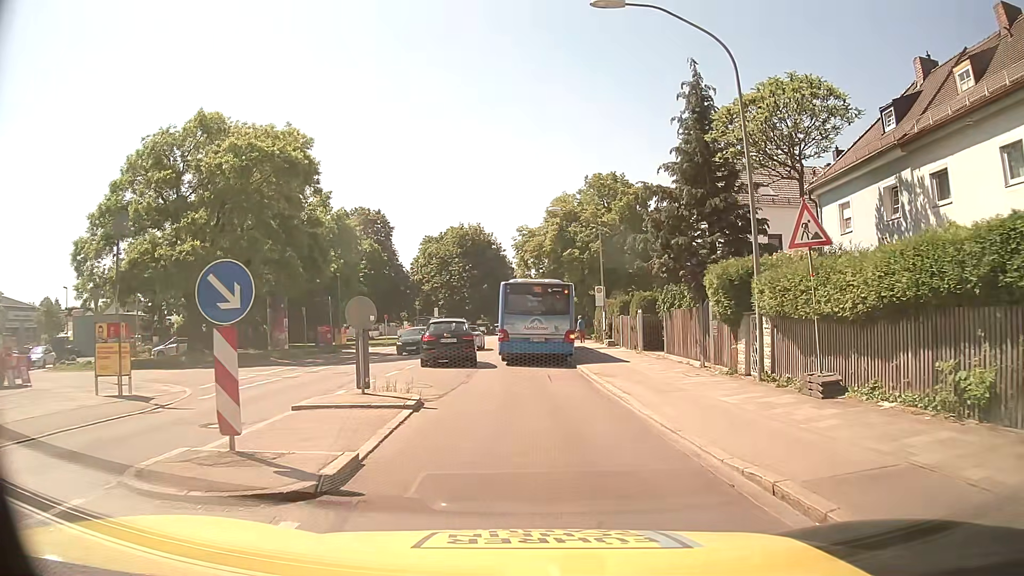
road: secondary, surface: asphalt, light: Day
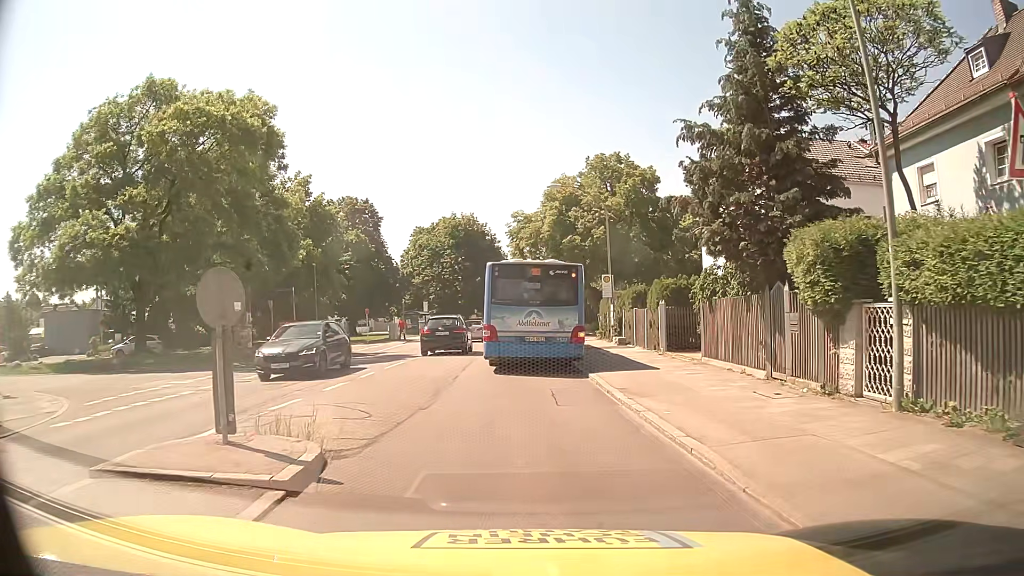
(+0.1, +5.6) m; 0°
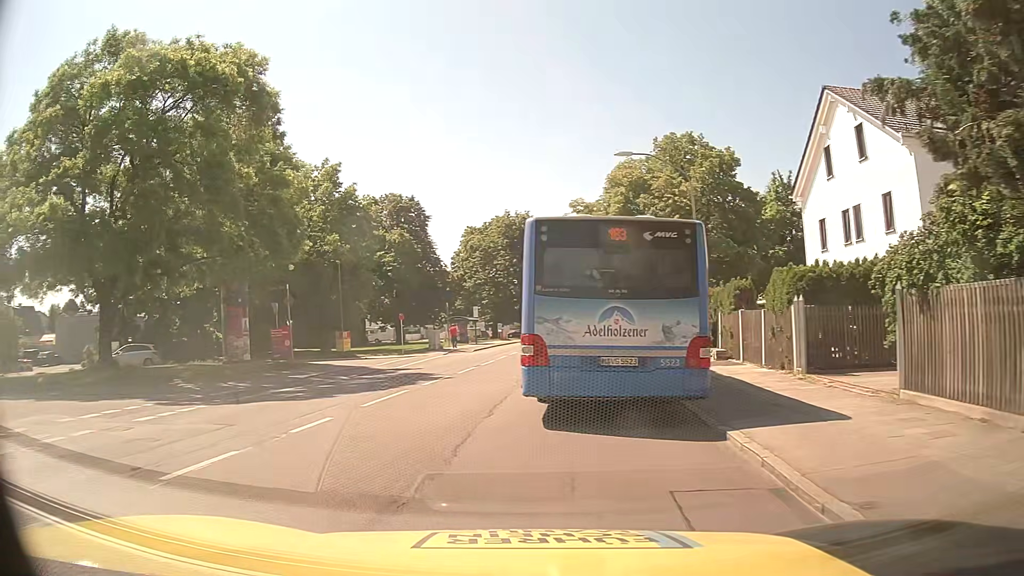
(+0.1, +7.8) m; -4°
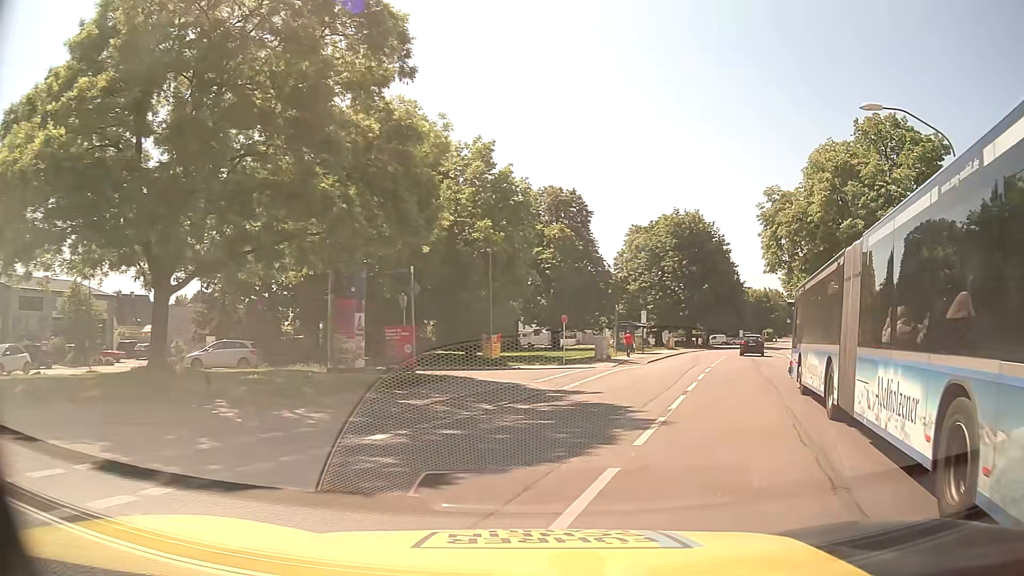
(-1.7, +7.8) m; -15°
(+2, +10) (+4, +19) (+8, +29) (+12, +38) (+15, +47) (+19, +57) (+23, +66) (+28, +75) (+32, +84) (+37, +93) m
